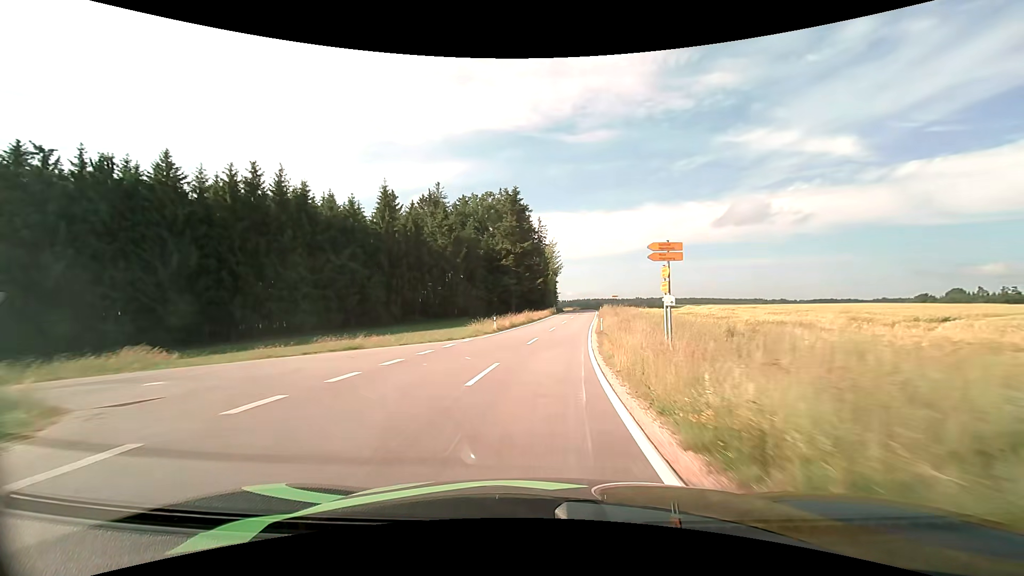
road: tertiary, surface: asphalt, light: Day
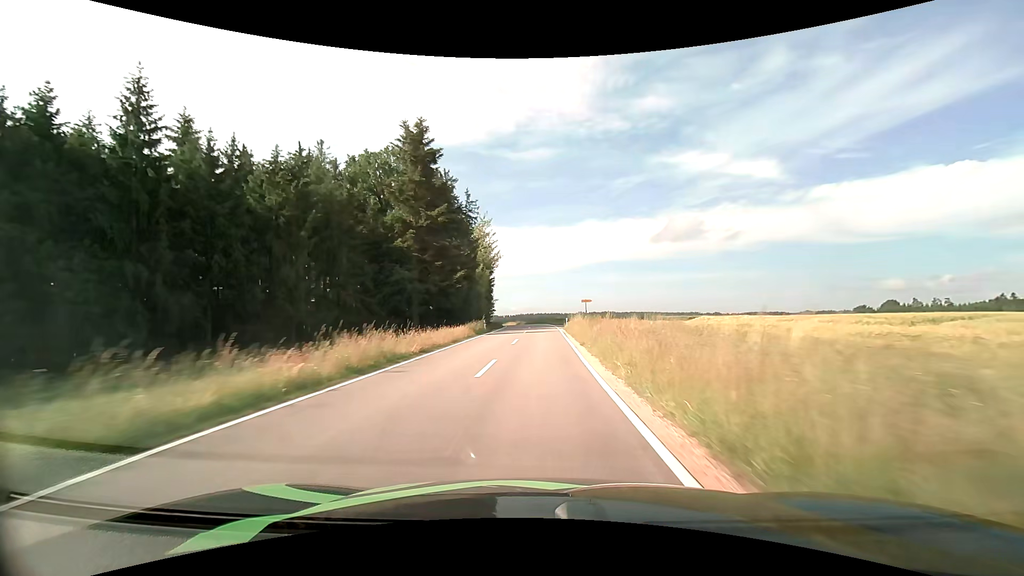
(+2.2, +33.9) m; +7°
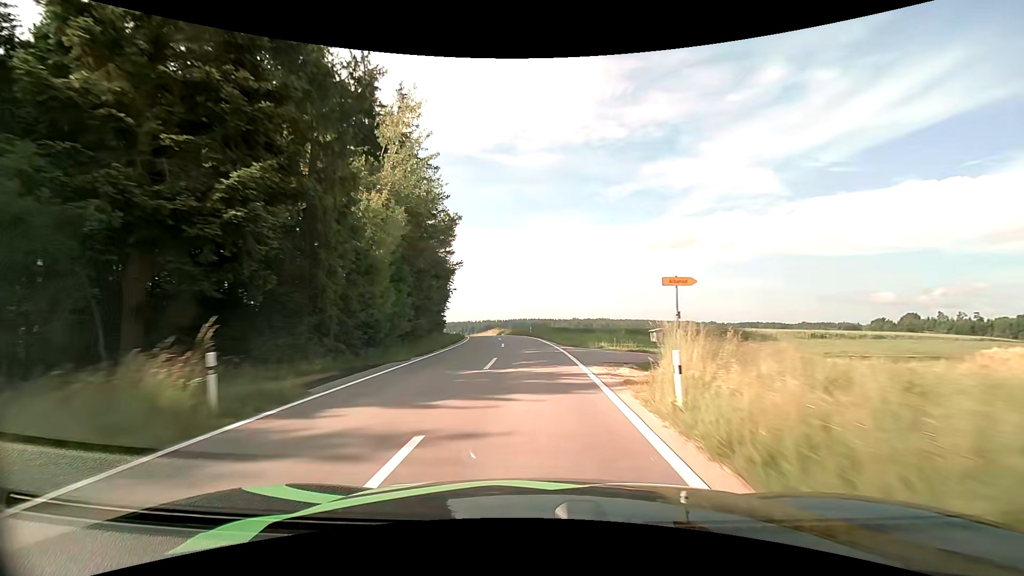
(+0.3, +33.2) m; +1°
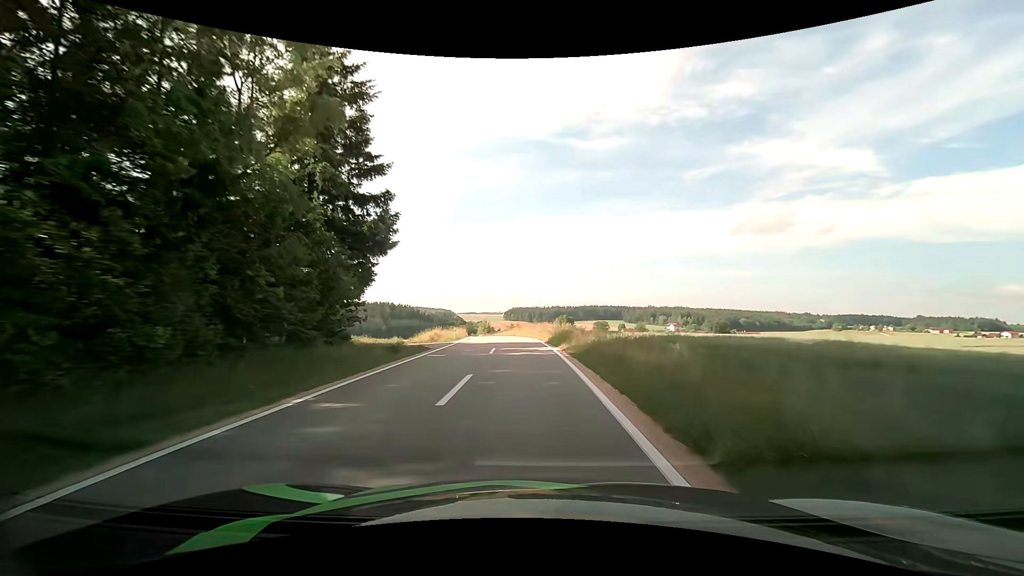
(-2.8, +53.1) m; -7°
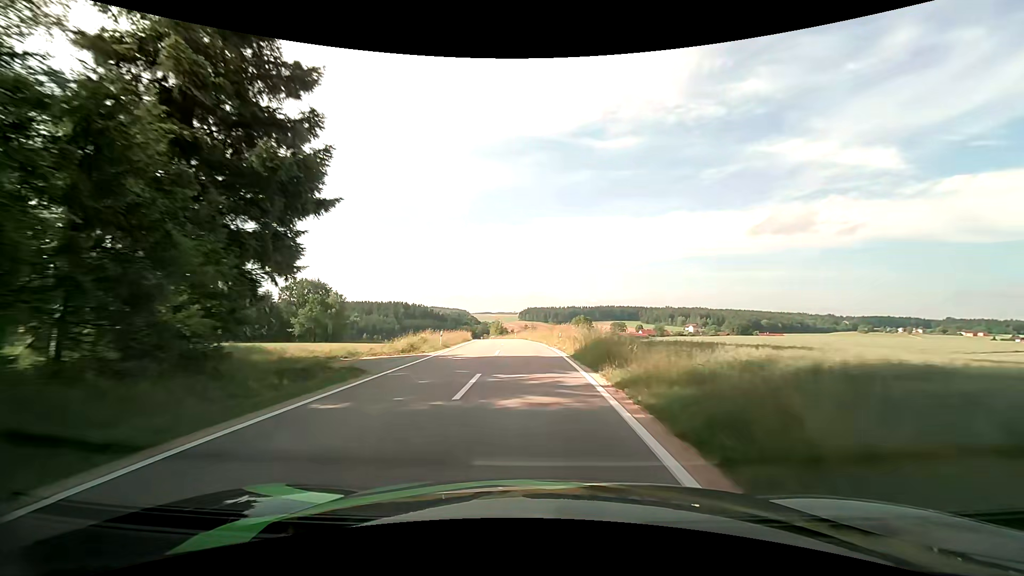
(-0.2, +11.1) m; -2°
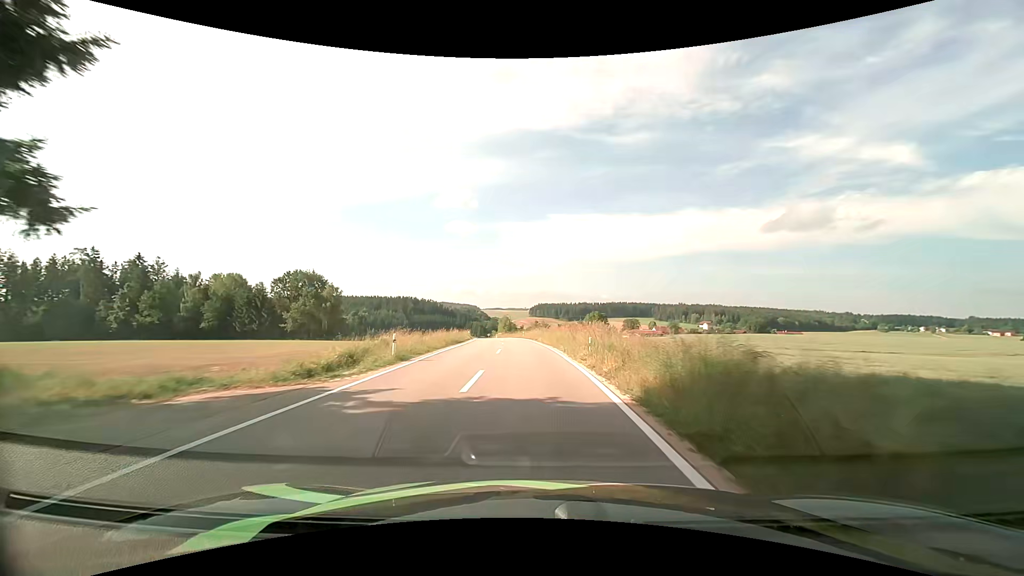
(-0.2, +11.3) m; -2°
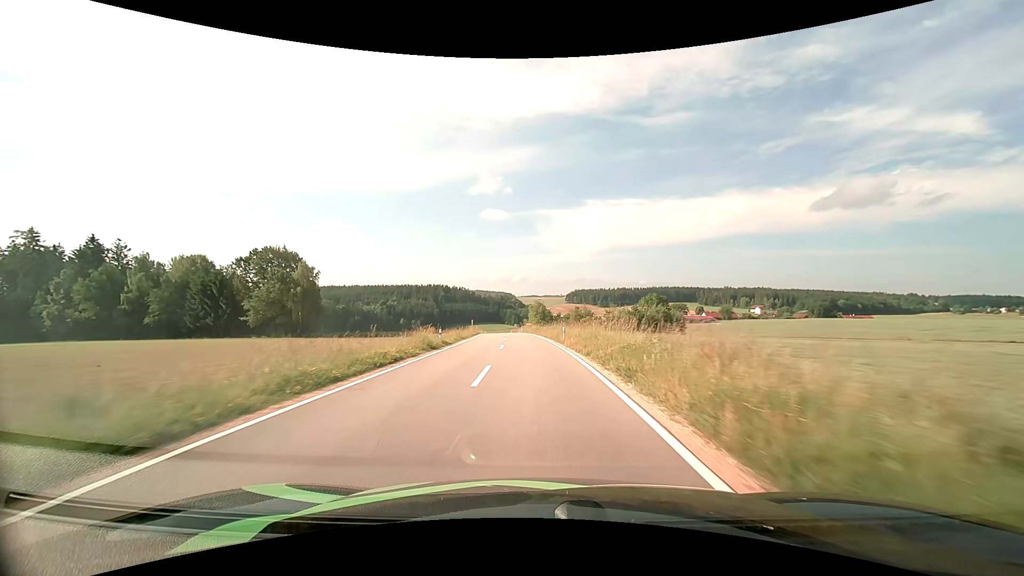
(-1.1, +35.3) m; -4°
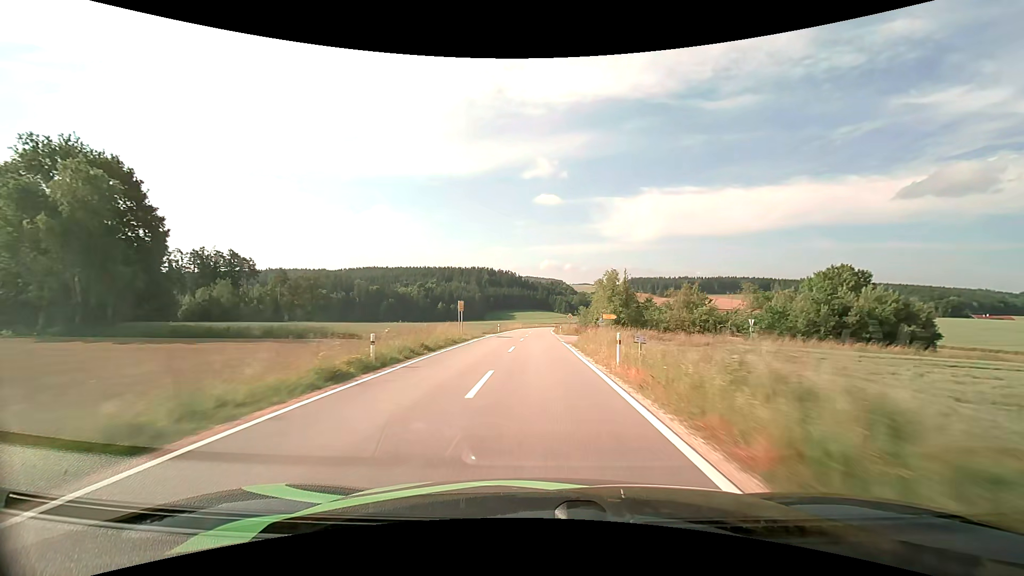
(-3.4, +61.0) m; -6°
(0, +10) (0, +20) (0, +30) (0, +40) (0, +50) (0, +60) (0, +70) (0, +80) (+1, +90) (+1, +100) m
